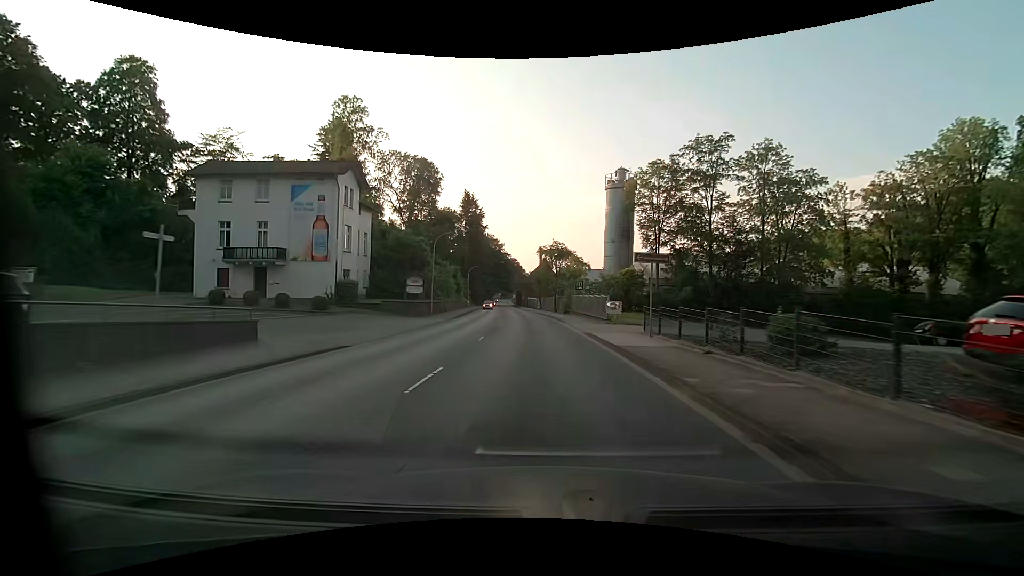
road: primary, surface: asphalt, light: Day
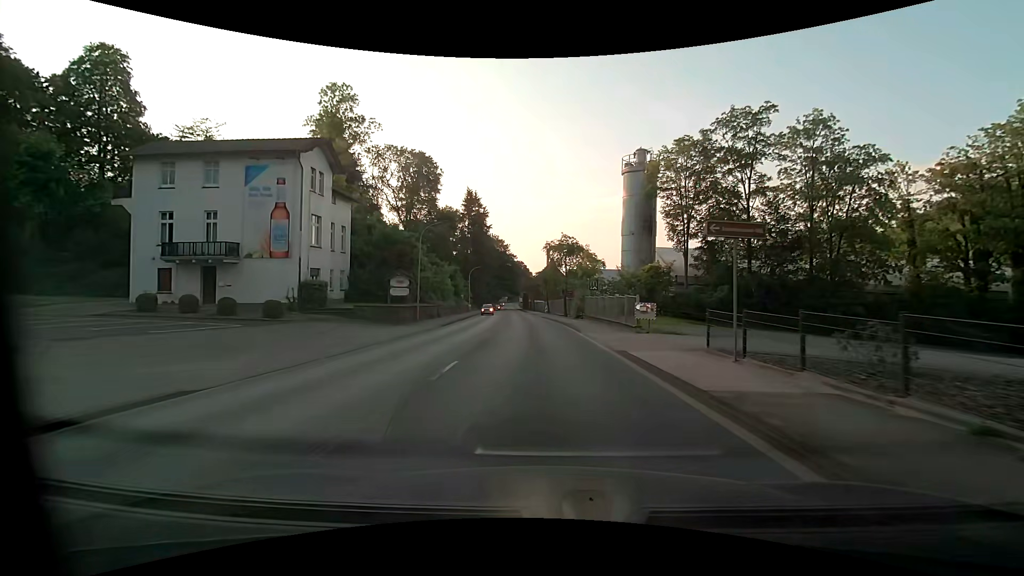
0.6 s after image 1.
(-0.1, +7.3) m; -1°
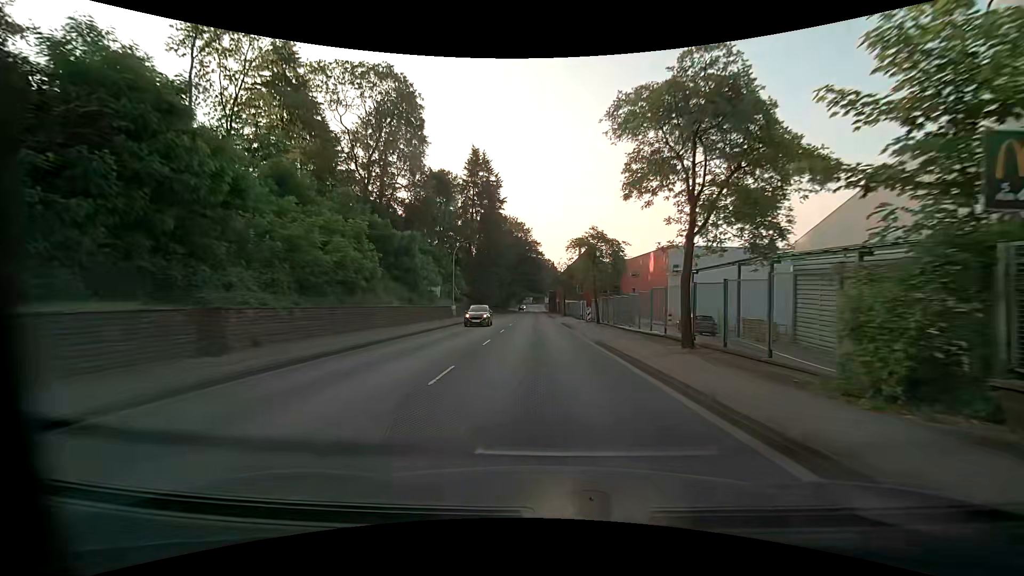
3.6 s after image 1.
(-1.0, +36.3) m; -3°
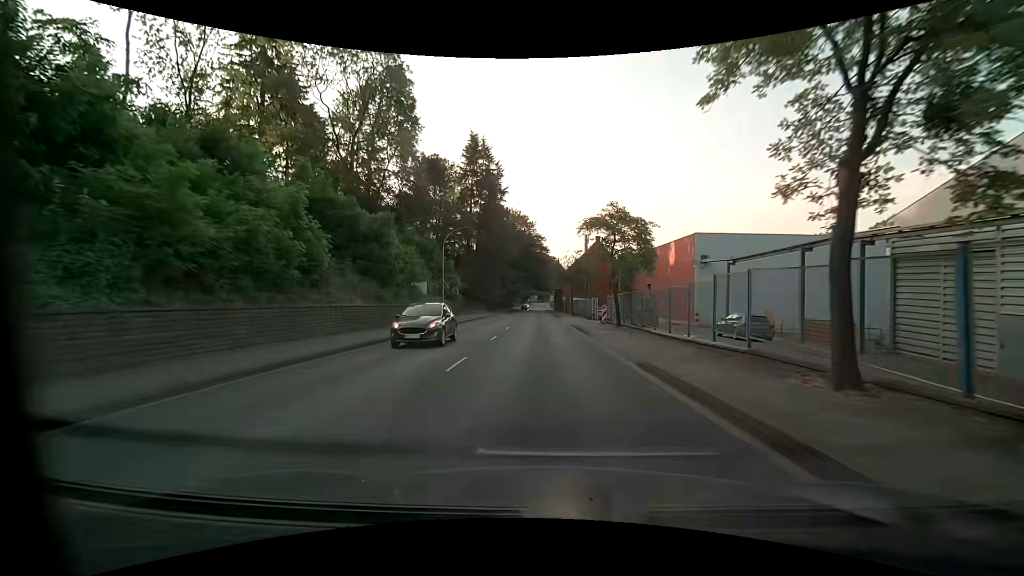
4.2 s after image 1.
(0.0, +7.3) m; -1°
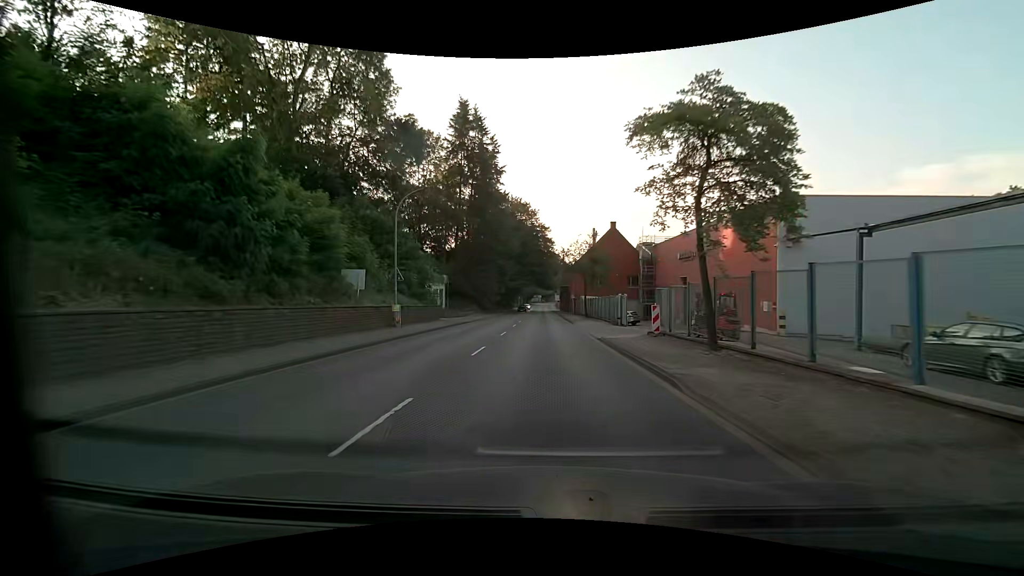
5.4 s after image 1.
(-0.1, +14.6) m; 0°
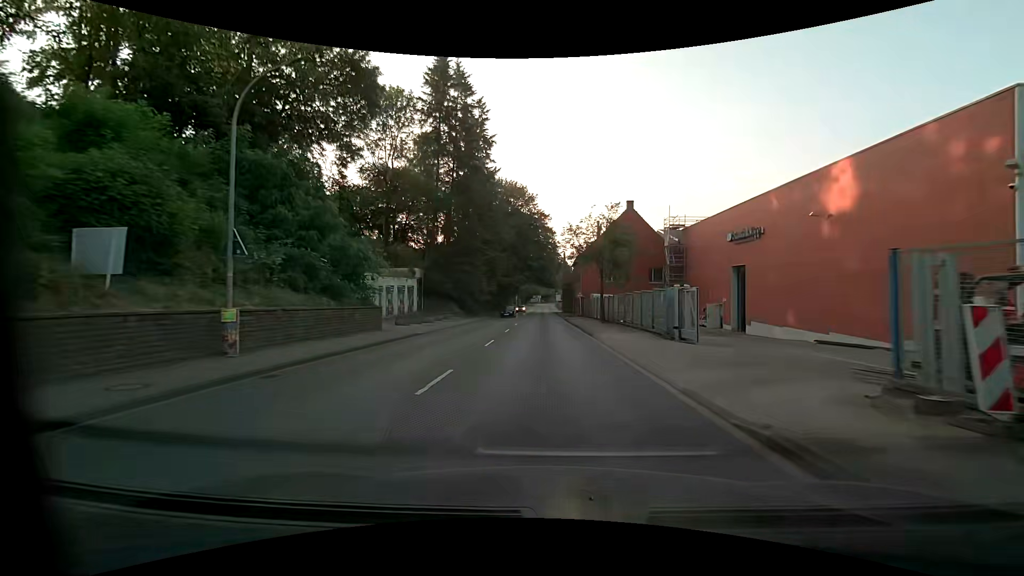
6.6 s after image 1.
(0.0, +14.7) m; 0°
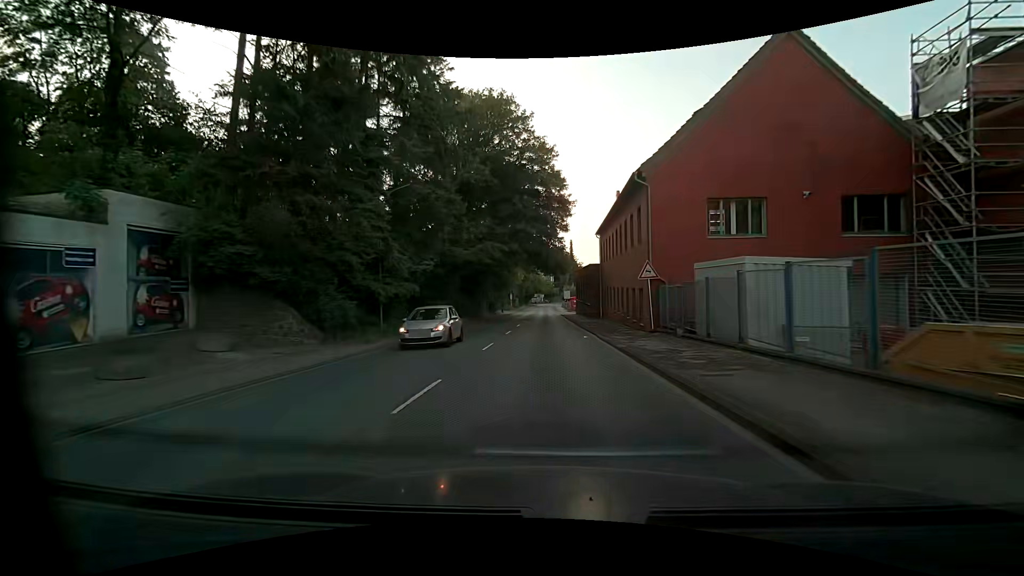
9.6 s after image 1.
(-0.4, +37.0) m; -1°
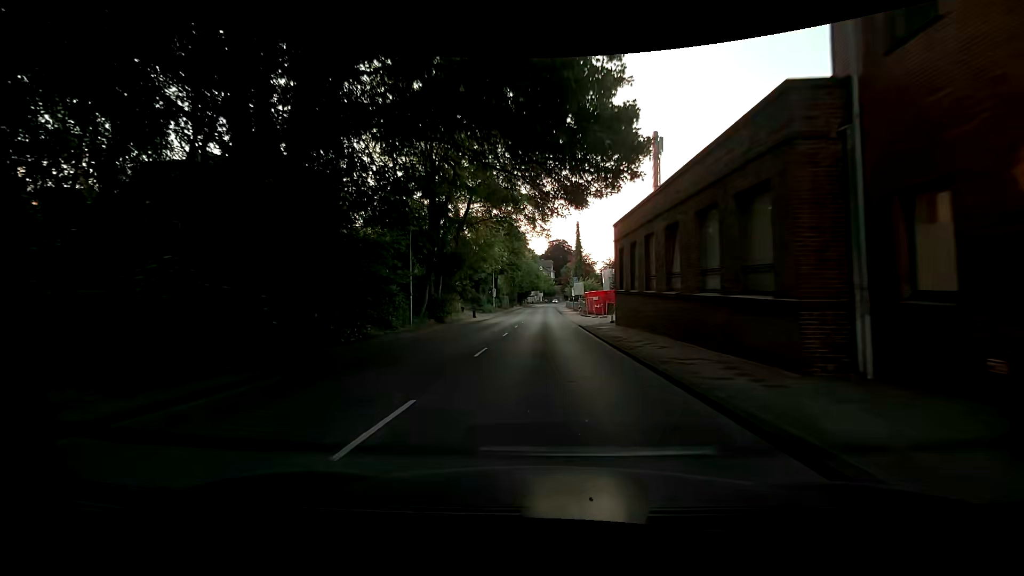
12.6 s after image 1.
(+0.4, +37.6) m; 0°
(0, +10) (0, +20) (0, +30) (+1, +40) (+1, +50) (+1, +60) (+1, +70) (+1, +80) (+1, +90) (+2, +100) m
